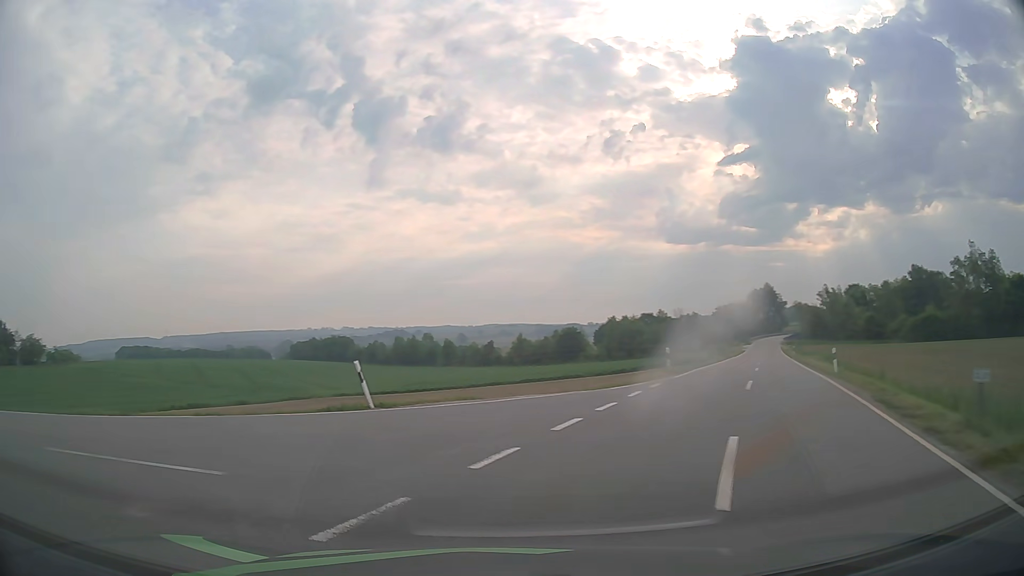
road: tertiary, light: Day
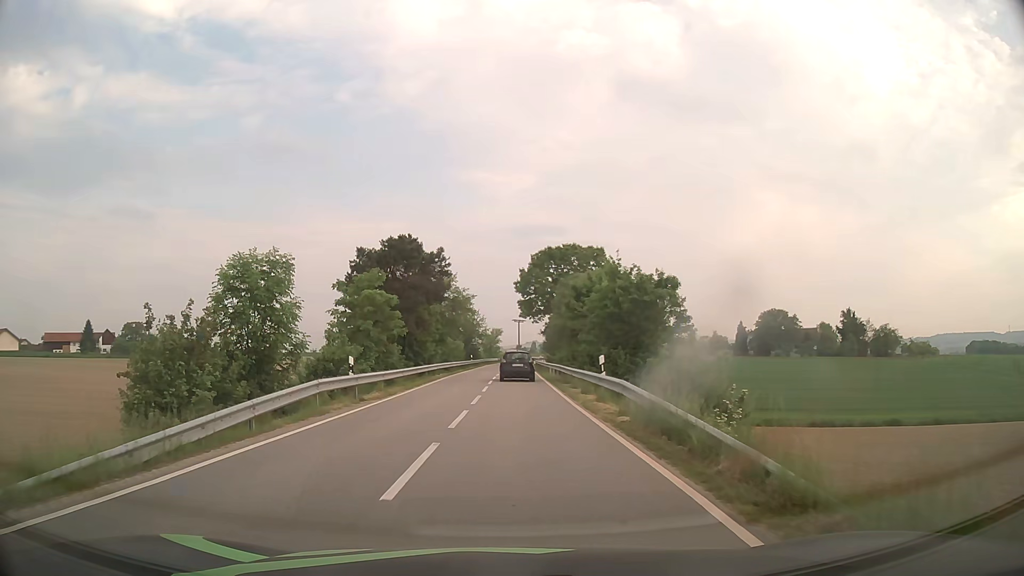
(-12.8, +12.7) m; -75°
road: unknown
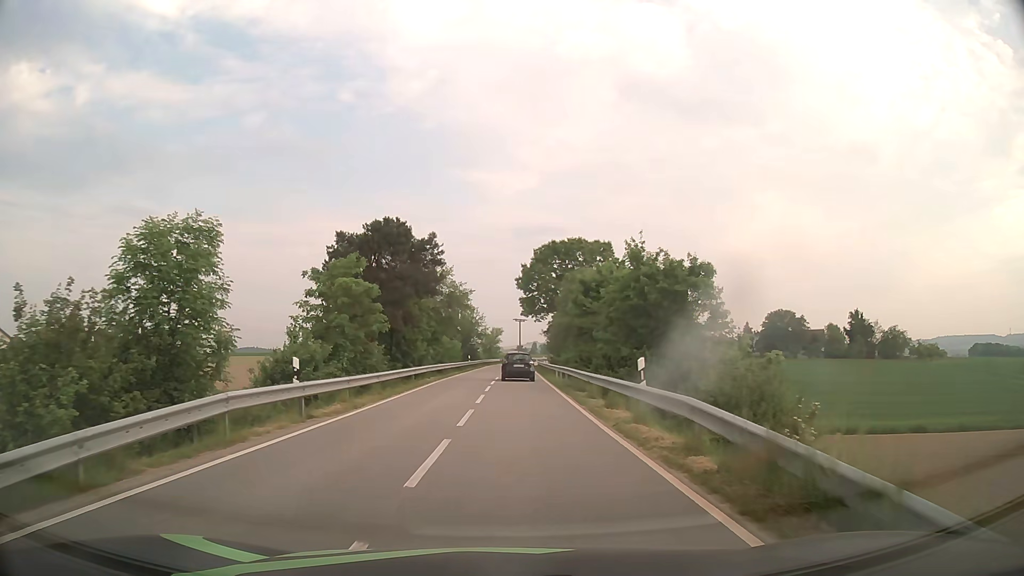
(0.0, +5.5) m; 0°
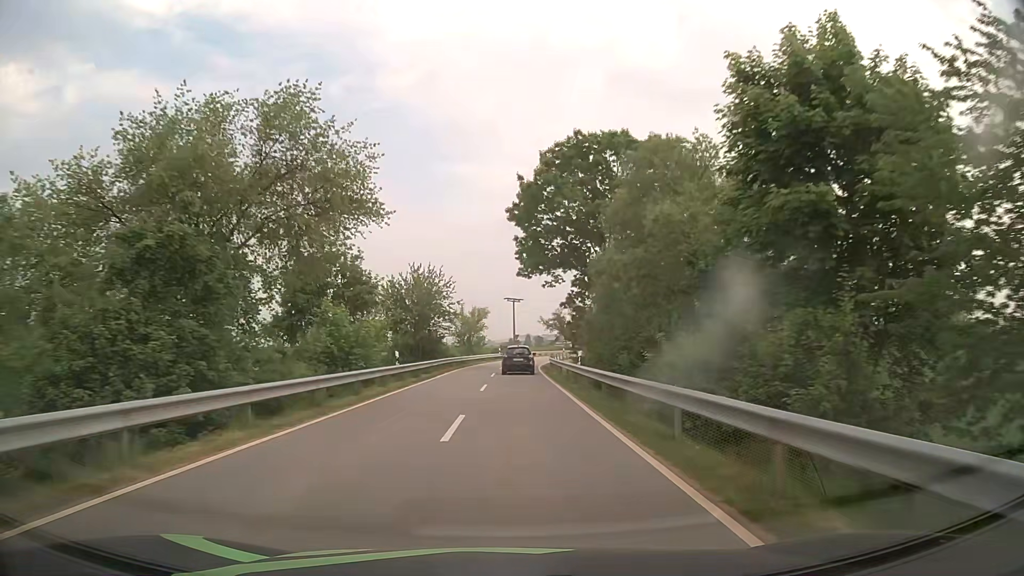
(+0.4, +39.9) m; +1°
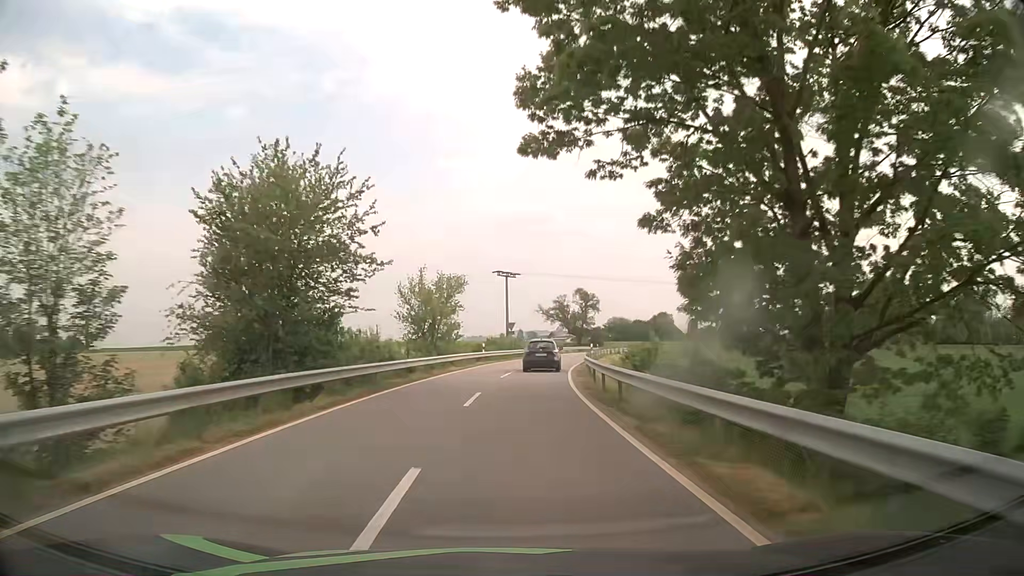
(+0.2, +30.6) m; +1°
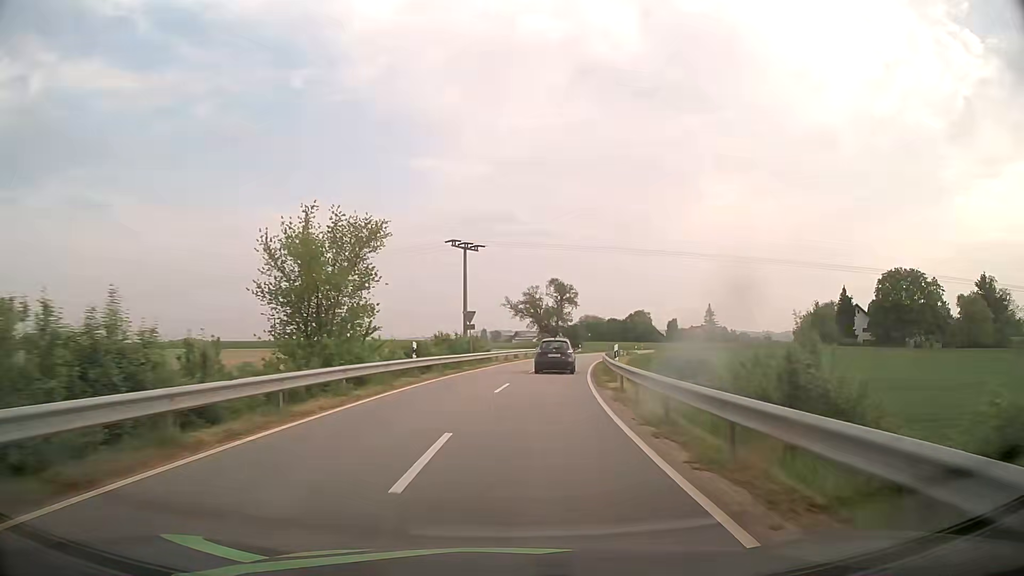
(+0.4, +20.6) m; +3°
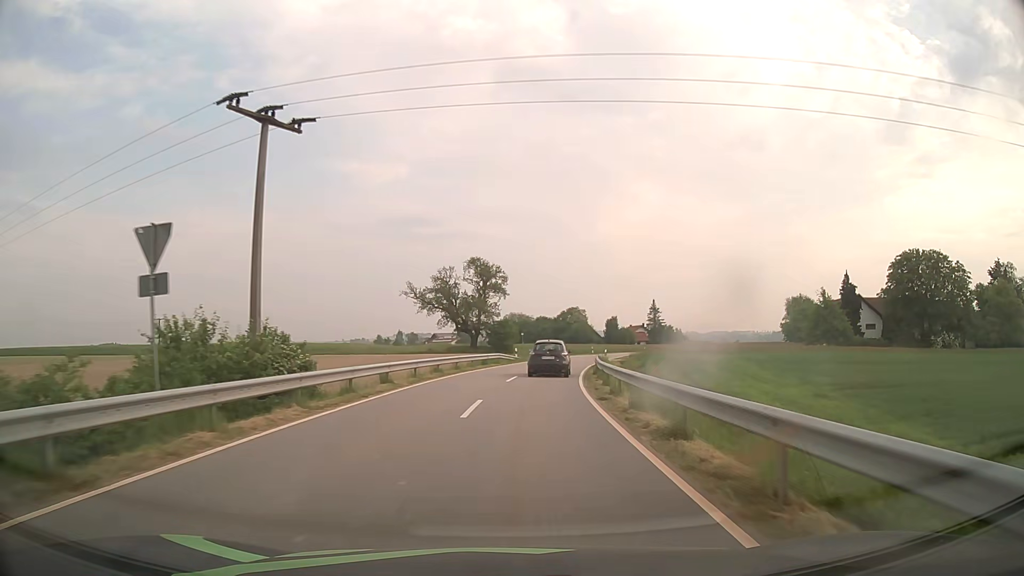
(+1.9, +29.9) m; +7°
